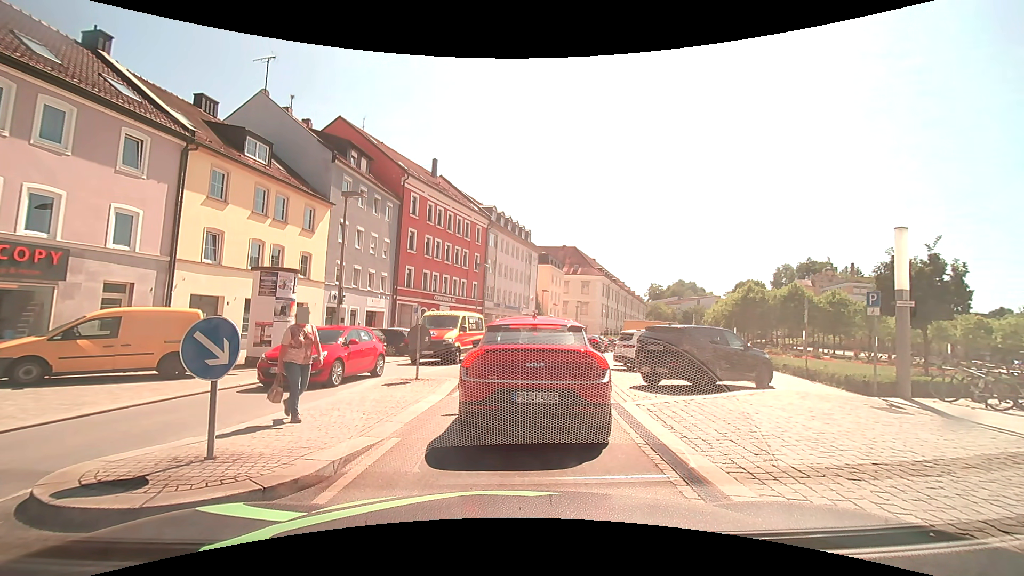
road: tertiary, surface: asphalt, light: Day
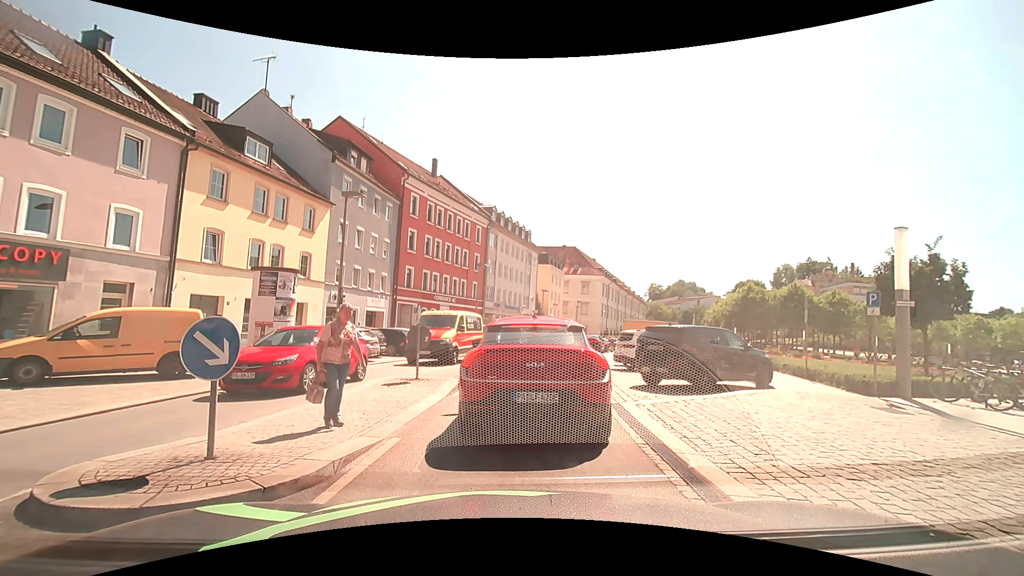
(0.0, 0.0) m; 0°
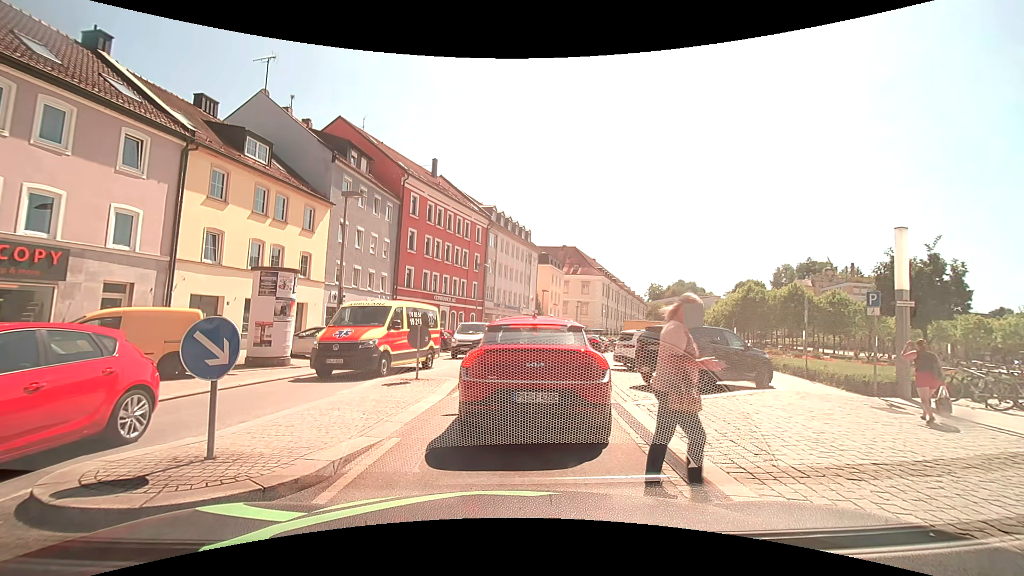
(0.0, 0.0) m; 0°
